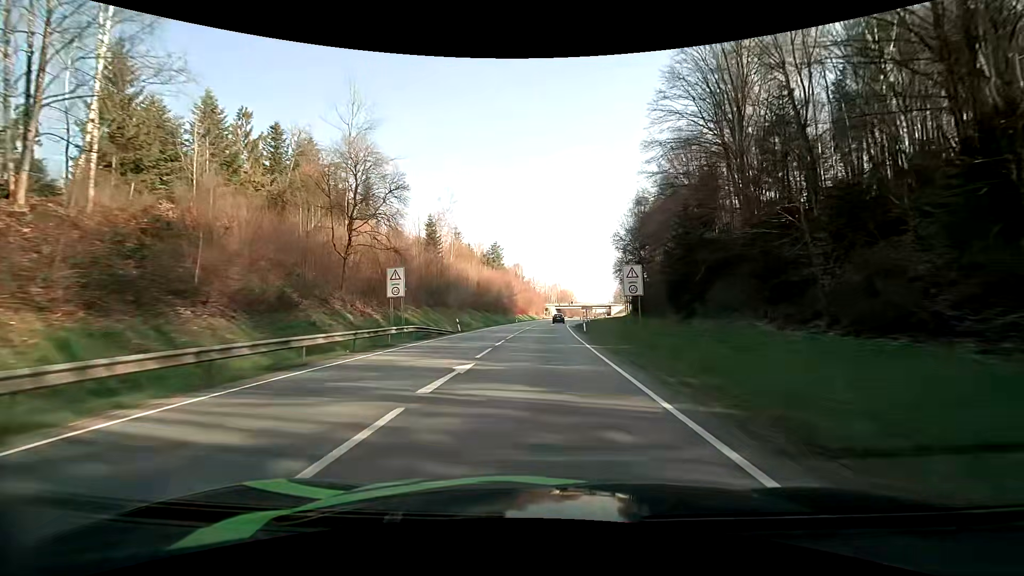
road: primary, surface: asphalt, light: Day
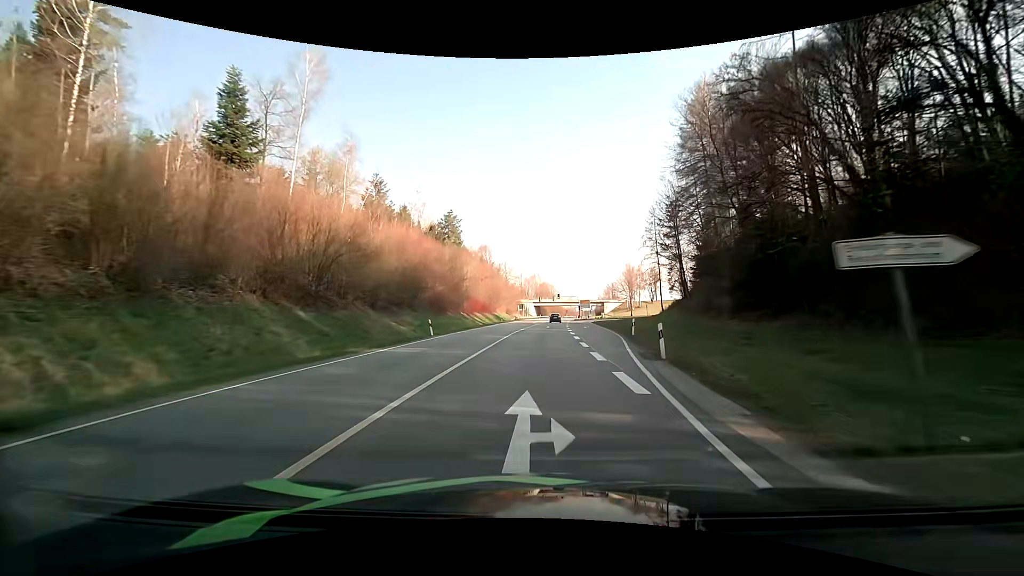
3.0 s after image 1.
(+1.5, +56.3) m; +3°
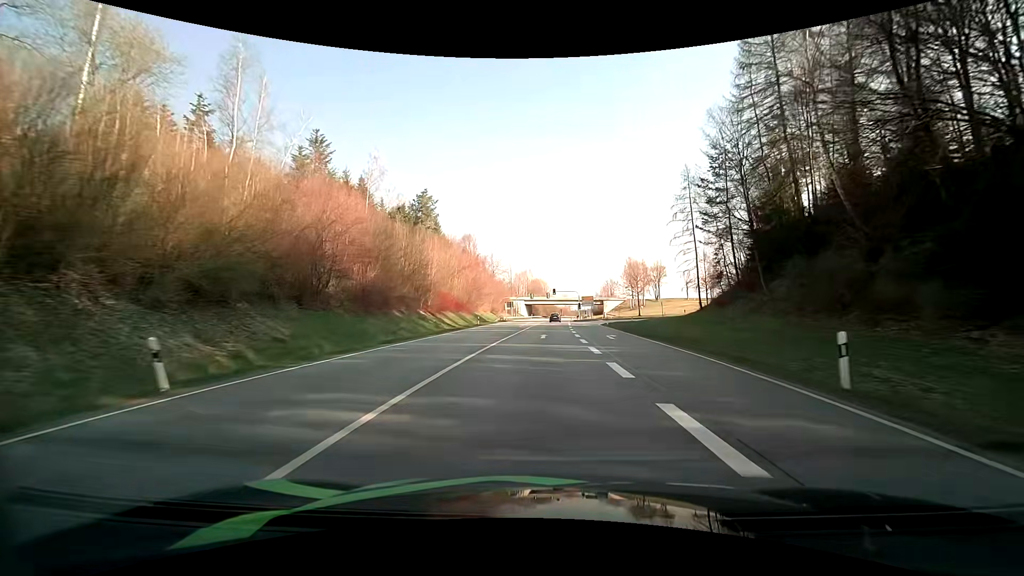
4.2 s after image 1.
(+0.2, +22.2) m; +1°
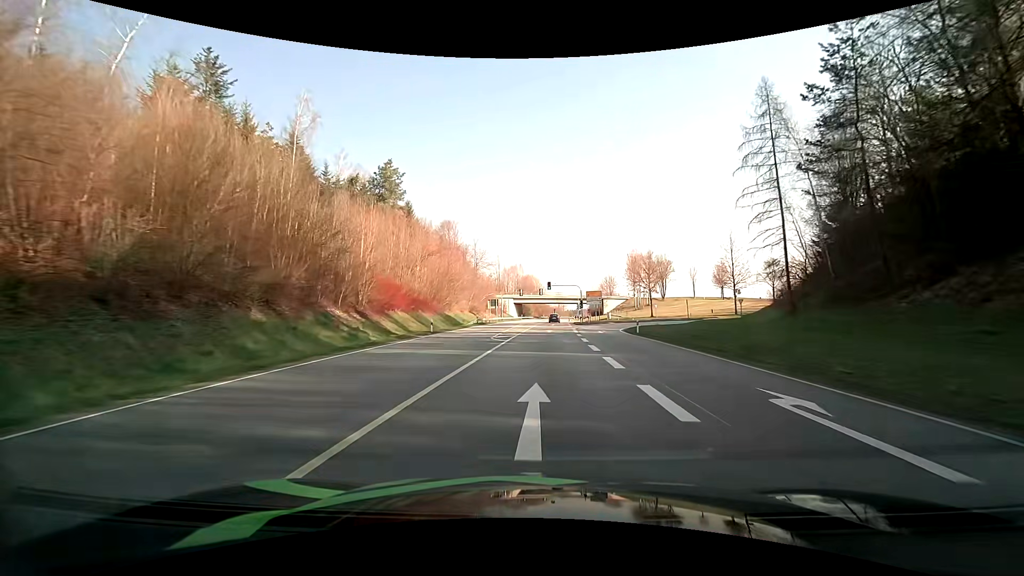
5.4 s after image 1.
(+0.1, +22.0) m; +1°
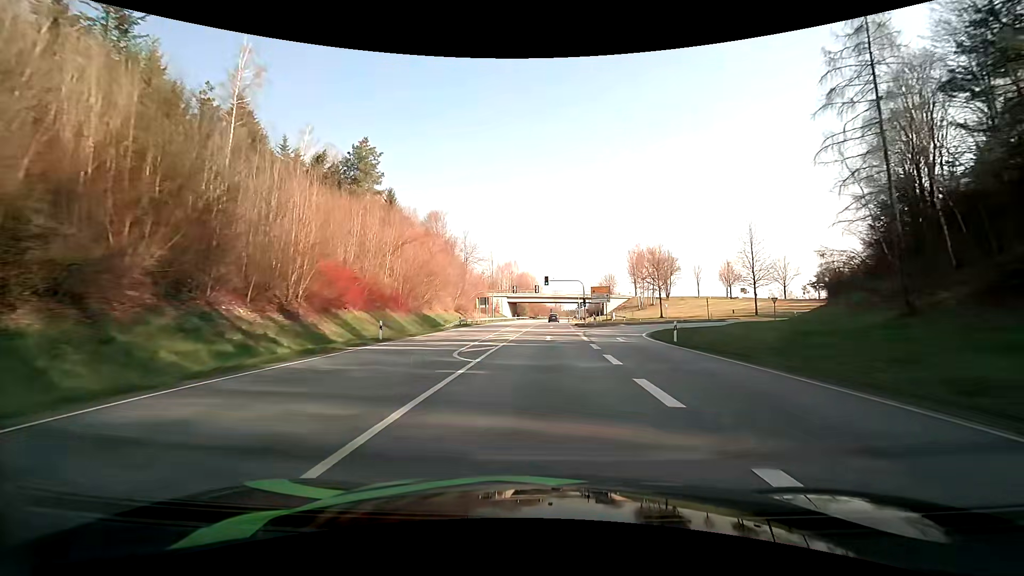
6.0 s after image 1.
(0.0, +11.1) m; 0°
